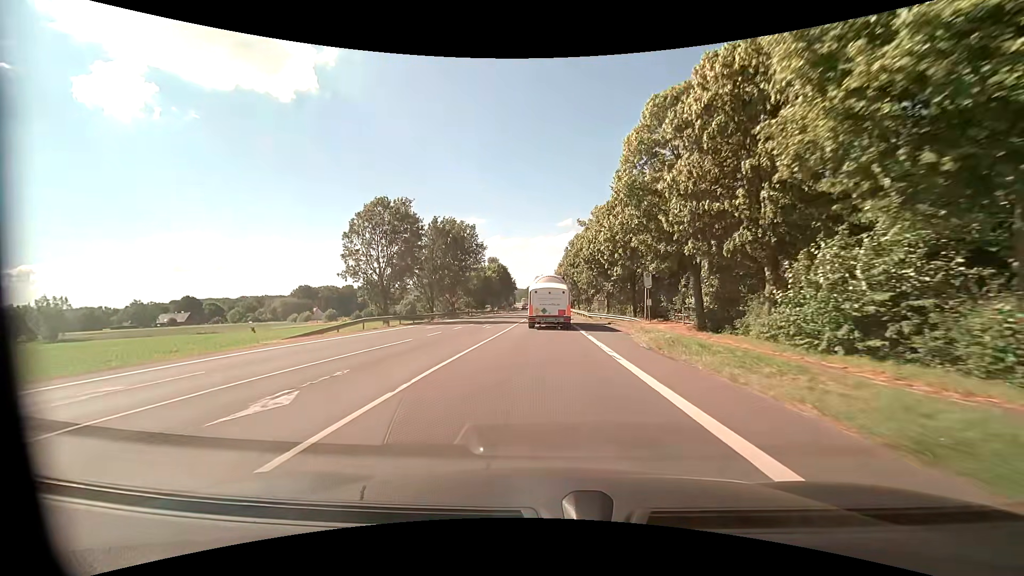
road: primary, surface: asphalt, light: Day
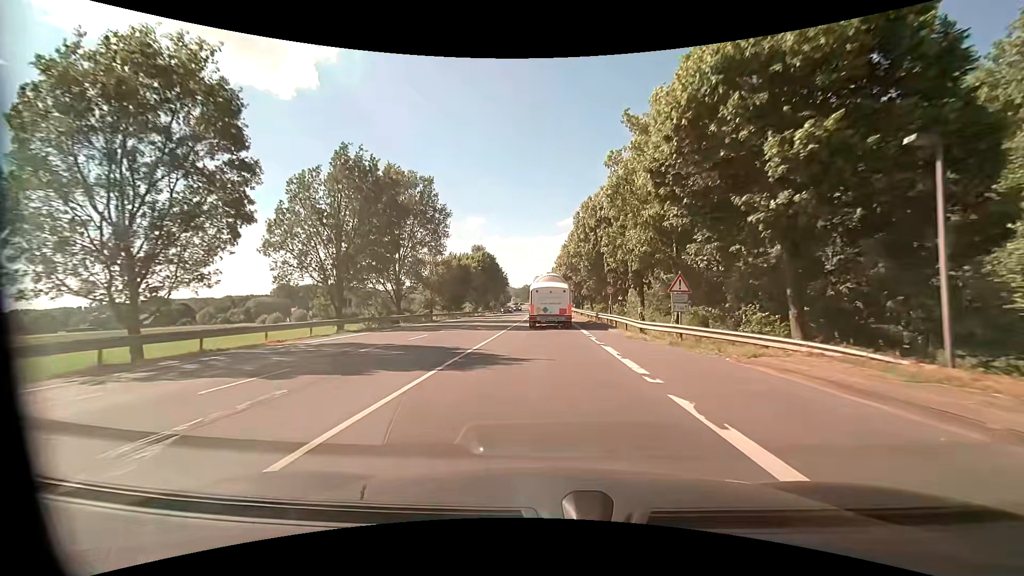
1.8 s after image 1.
(+0.1, +27.8) m; 0°
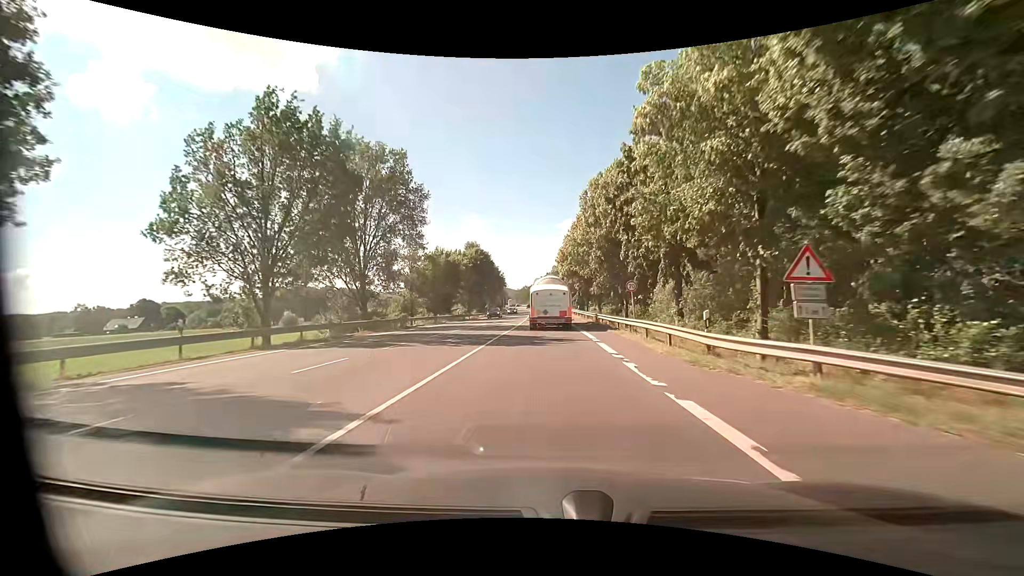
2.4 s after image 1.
(0.0, +9.2) m; 0°
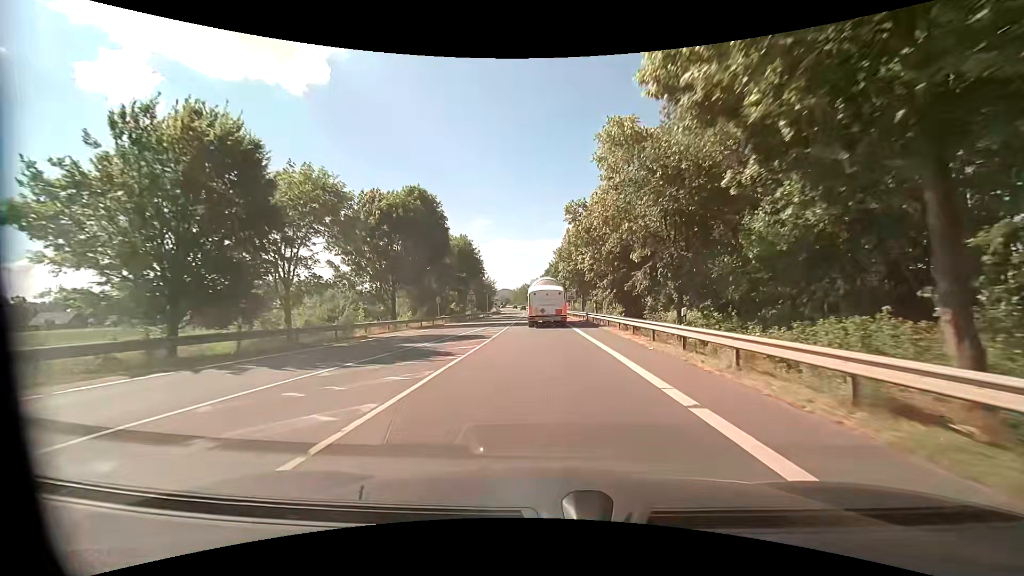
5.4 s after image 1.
(-0.4, +46.5) m; -1°
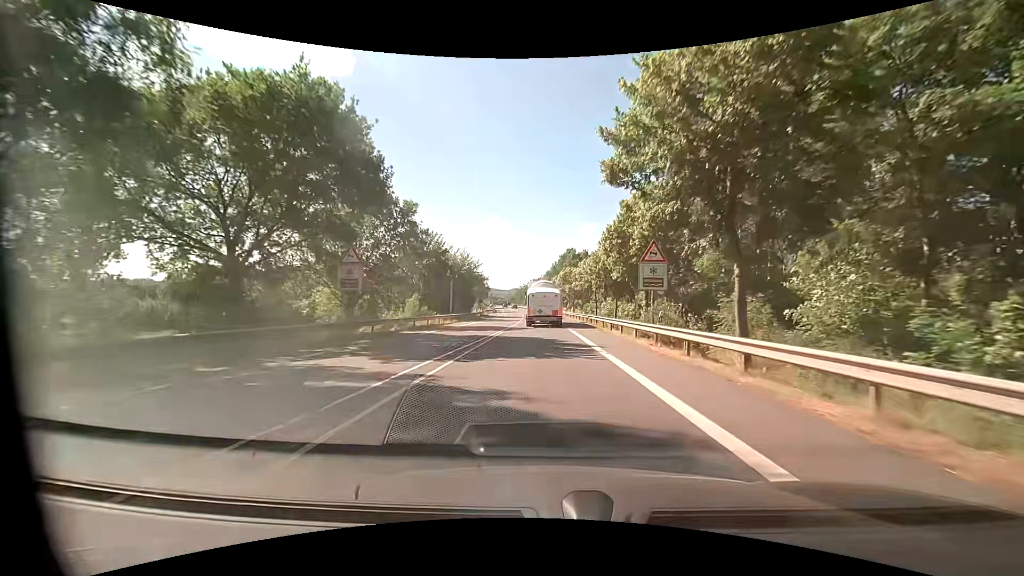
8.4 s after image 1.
(-0.6, +48.8) m; -1°
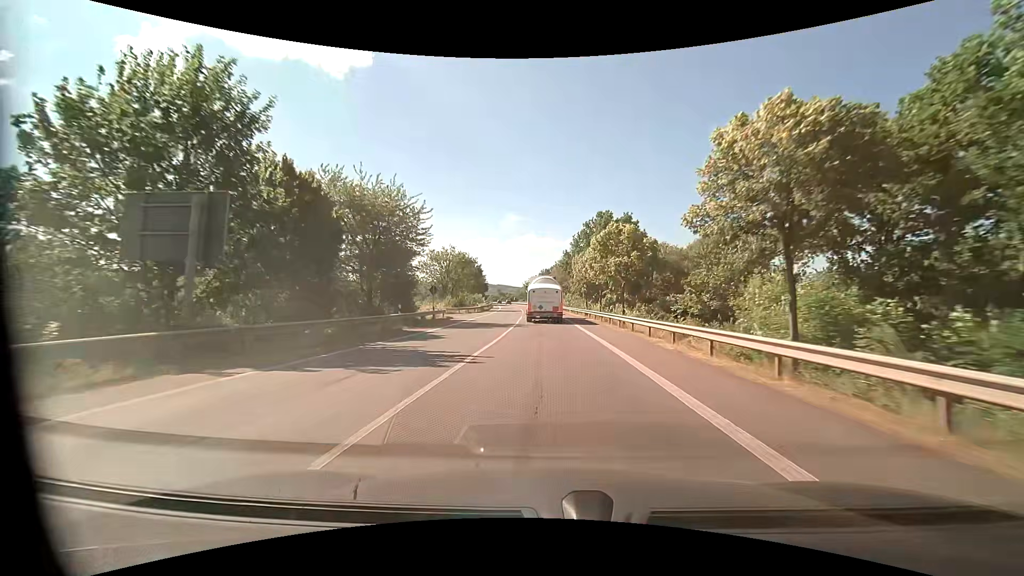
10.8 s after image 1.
(-0.4, +40.8) m; -1°
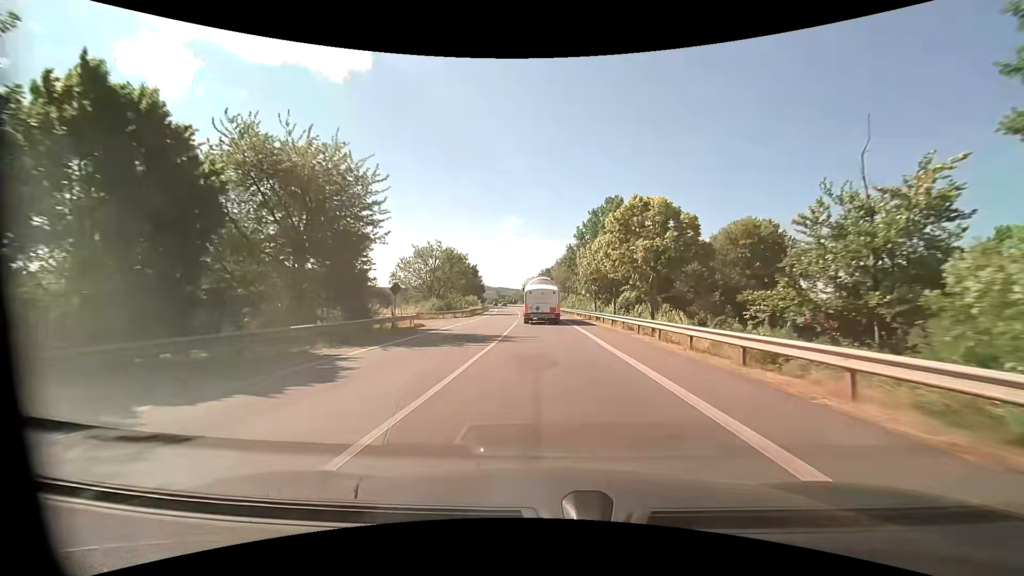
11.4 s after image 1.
(0.0, +10.2) m; 0°
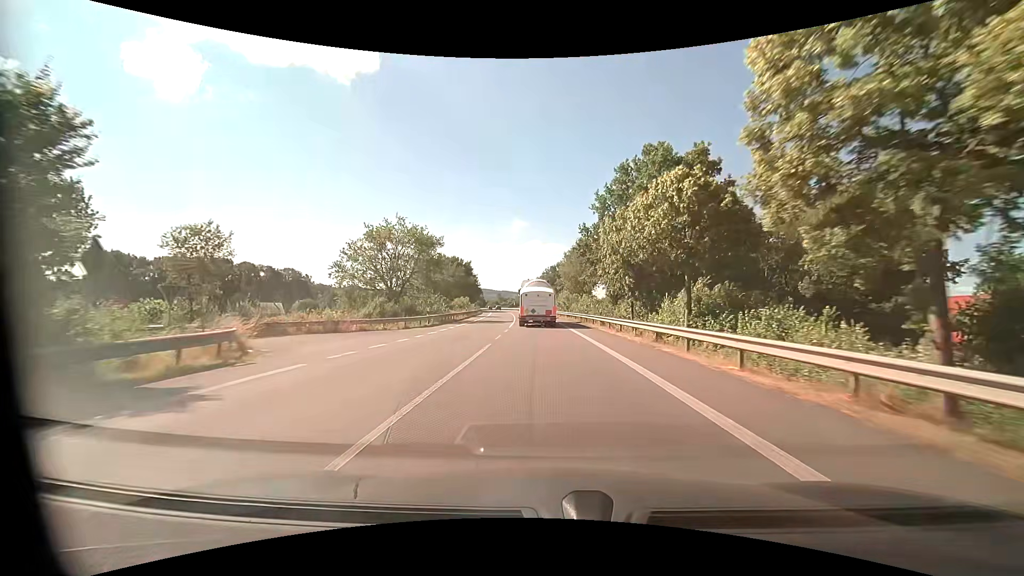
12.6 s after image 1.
(0.0, +20.3) m; 0°
(0, +10) (0, +20) (0, +30) (-1, +40) (-1, +50) (-2, +60) (-2, +70) (-3, +80) (-4, +90) (-5, +100) m
